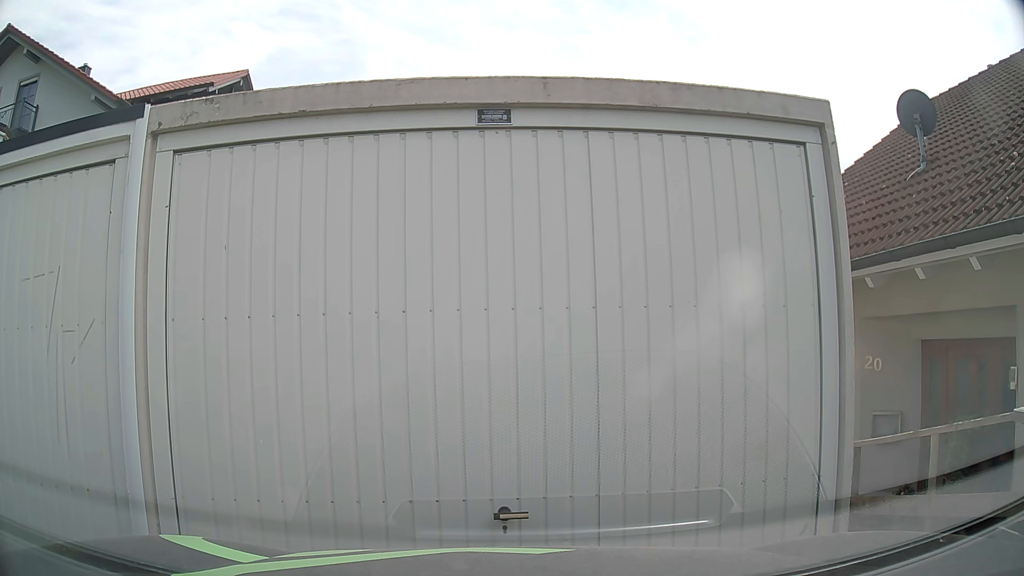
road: residential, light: Day
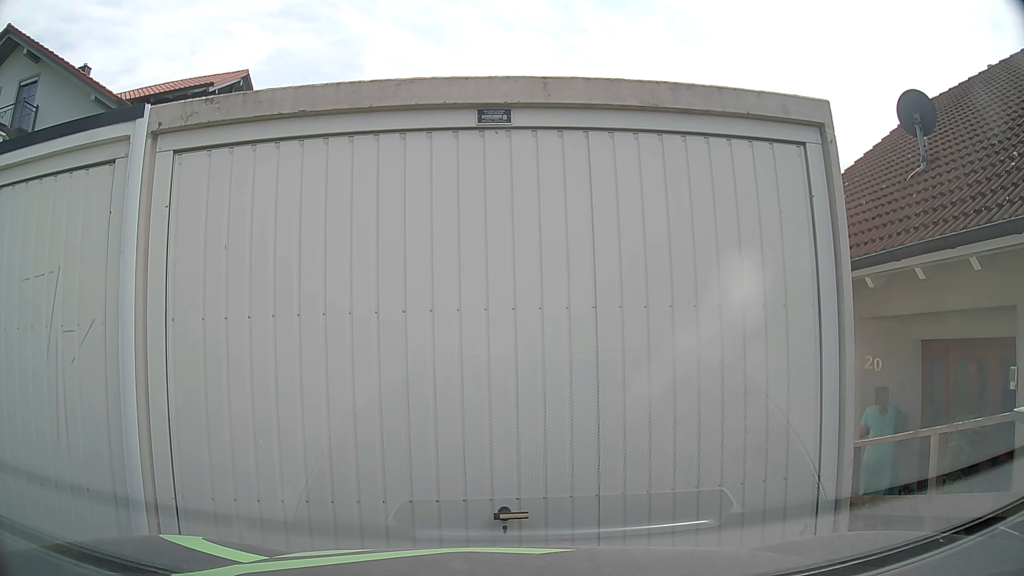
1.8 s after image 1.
(0.0, 0.0) m; 0°
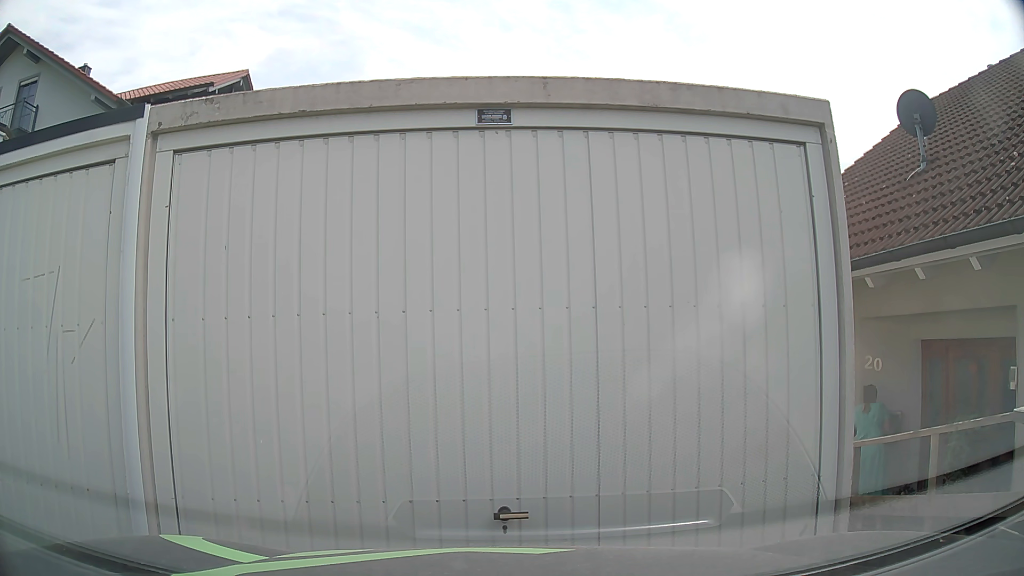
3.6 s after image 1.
(0.0, 0.0) m; 0°
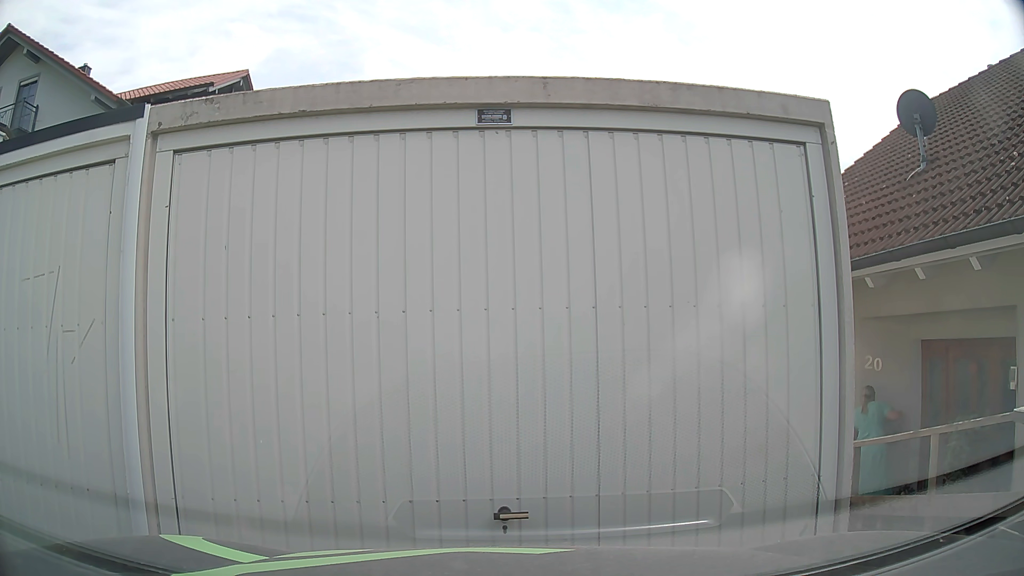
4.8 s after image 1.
(0.0, 0.0) m; 0°
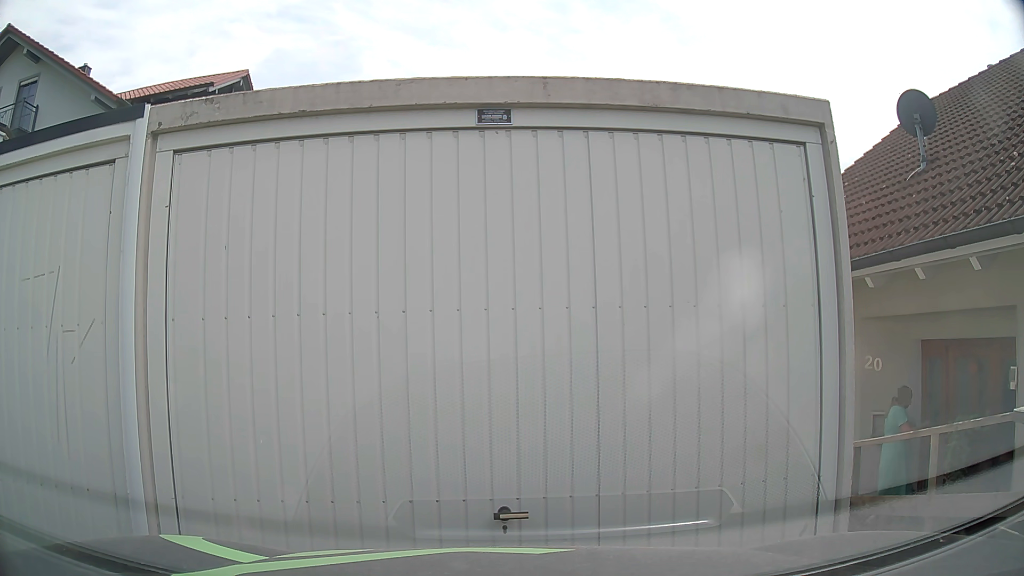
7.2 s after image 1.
(0.0, 0.0) m; 0°
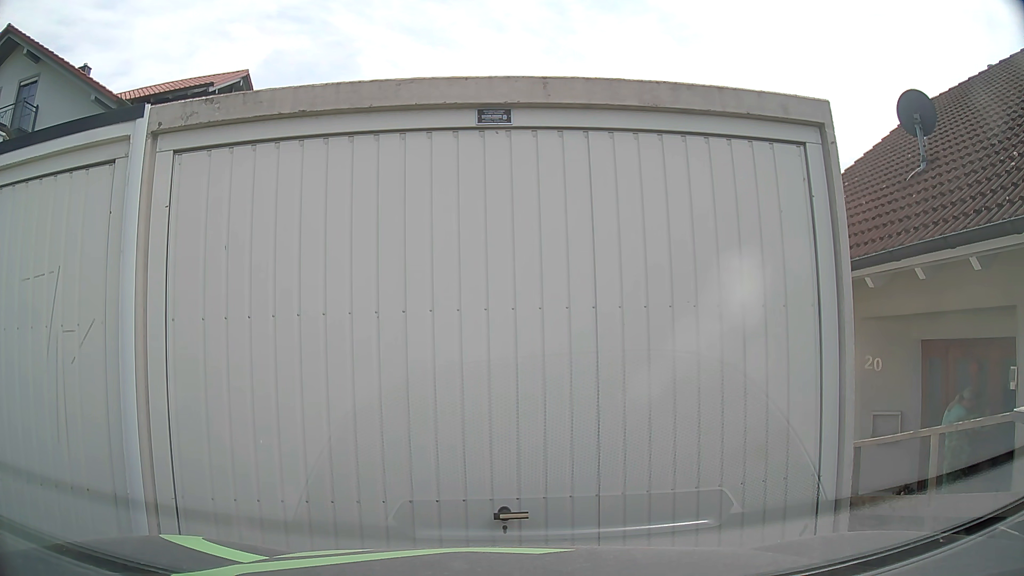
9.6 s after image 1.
(0.0, 0.0) m; 0°
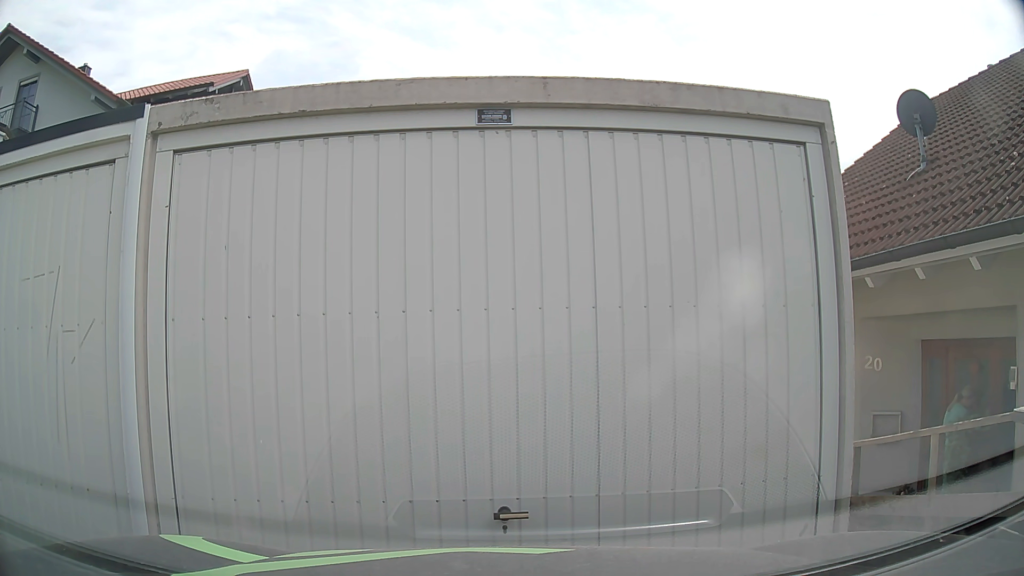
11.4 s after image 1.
(0.0, 0.0) m; 0°
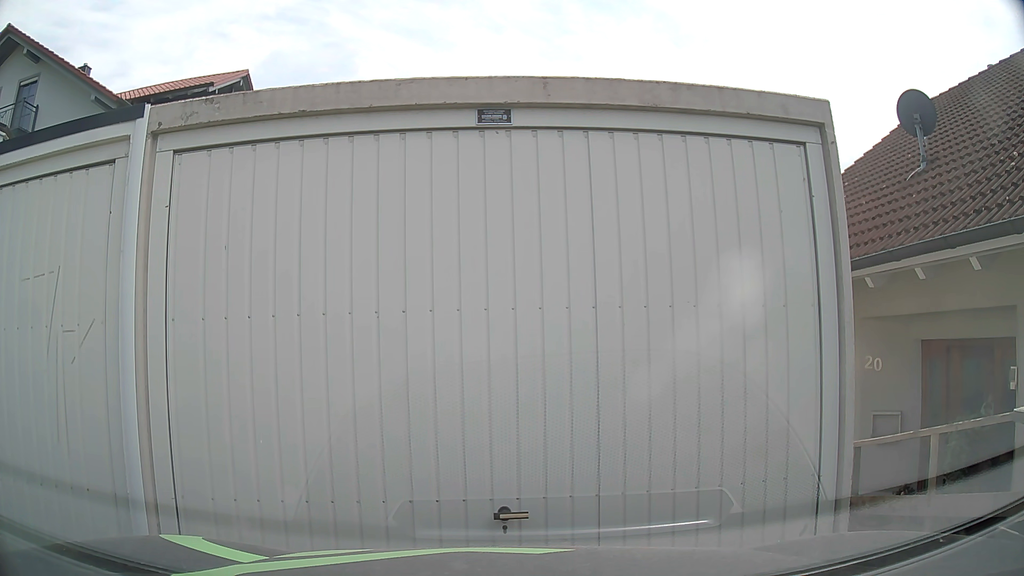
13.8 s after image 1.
(0.0, 0.0) m; 0°
